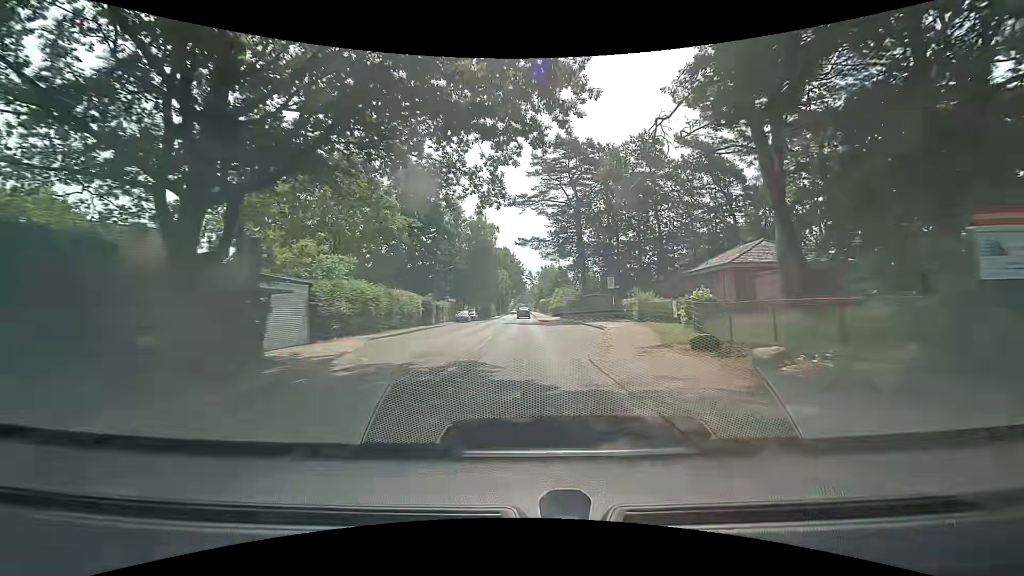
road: tertiary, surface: asphalt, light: Day
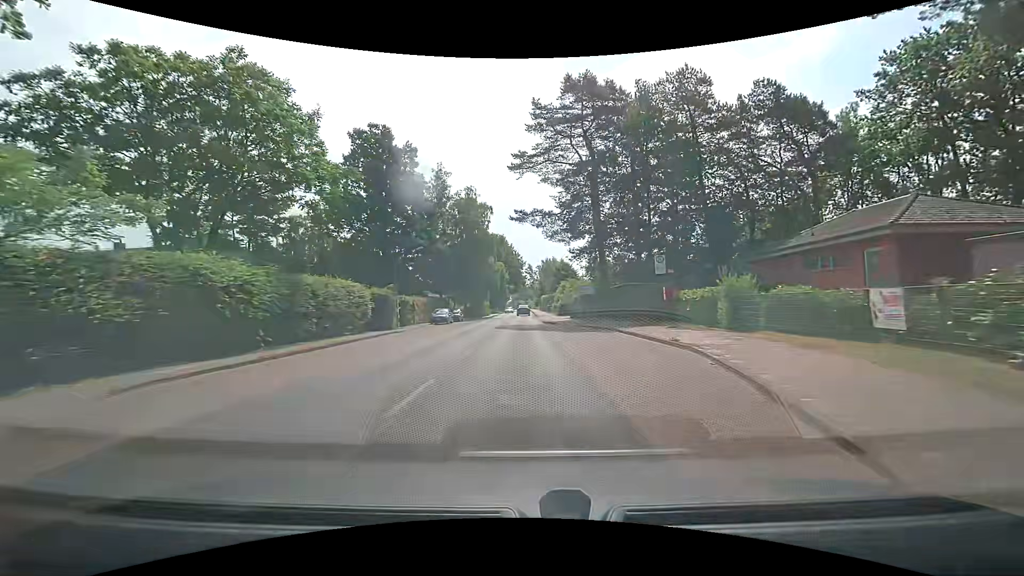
(+0.1, +15.2) m; +1°
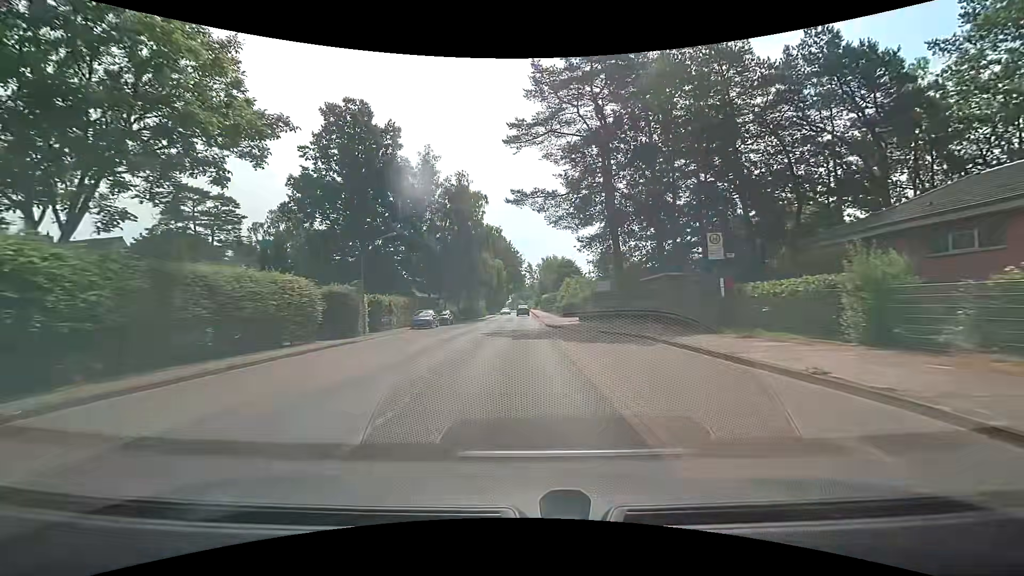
(-0.1, +7.6) m; -1°
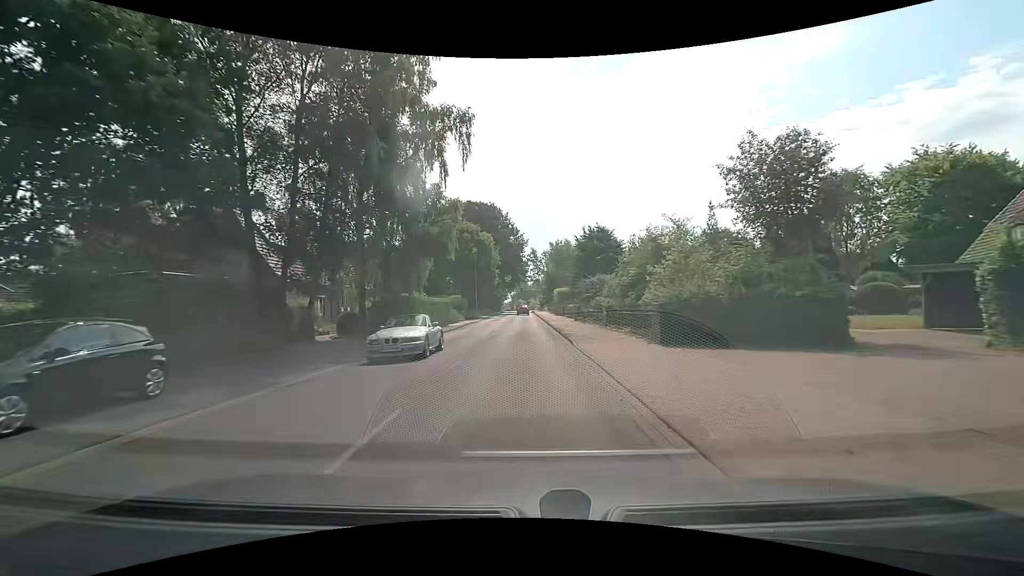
(+0.2, +38.3) m; 0°
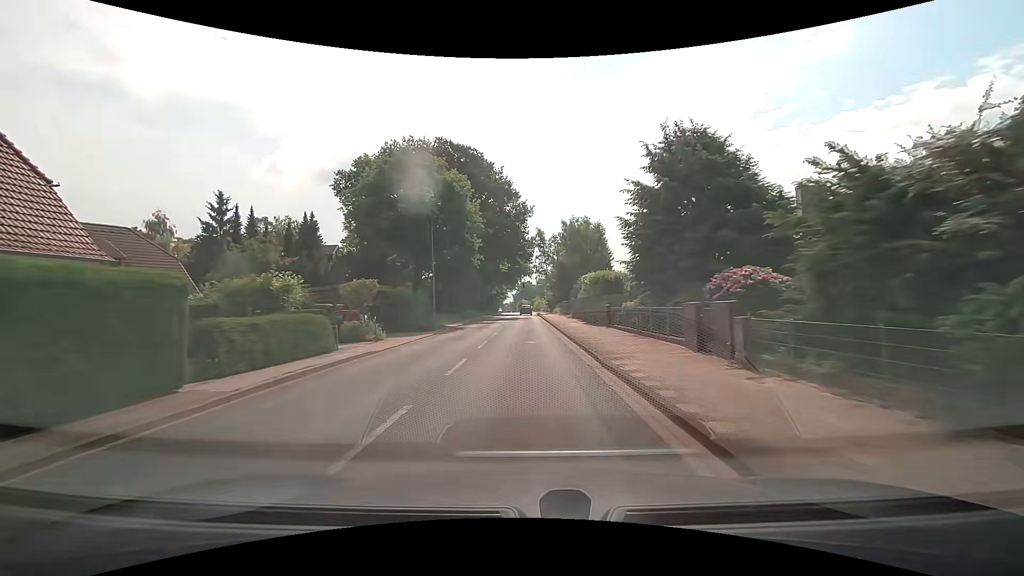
(0.0, +30.6) m; 0°
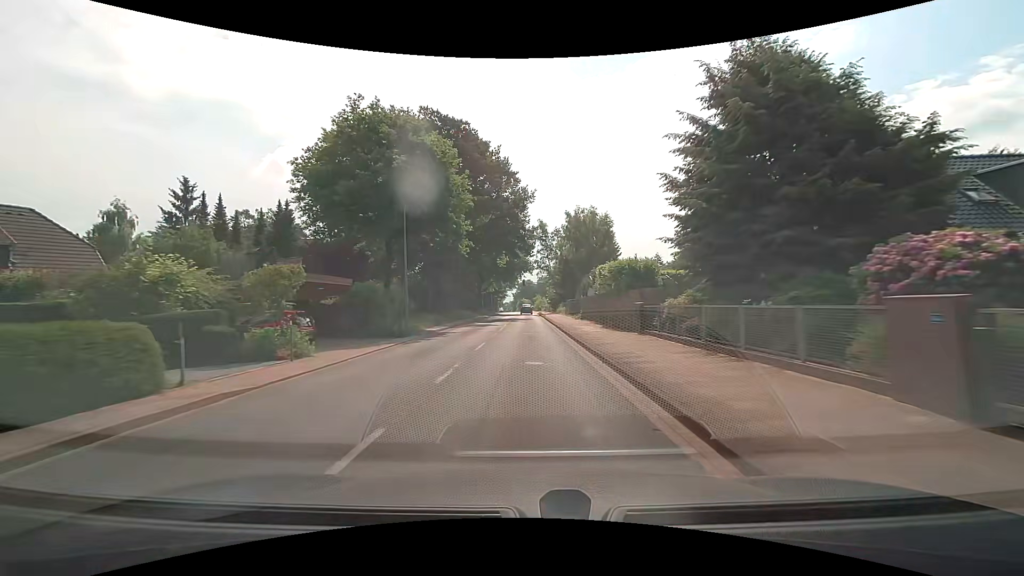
(0.0, +7.7) m; 0°
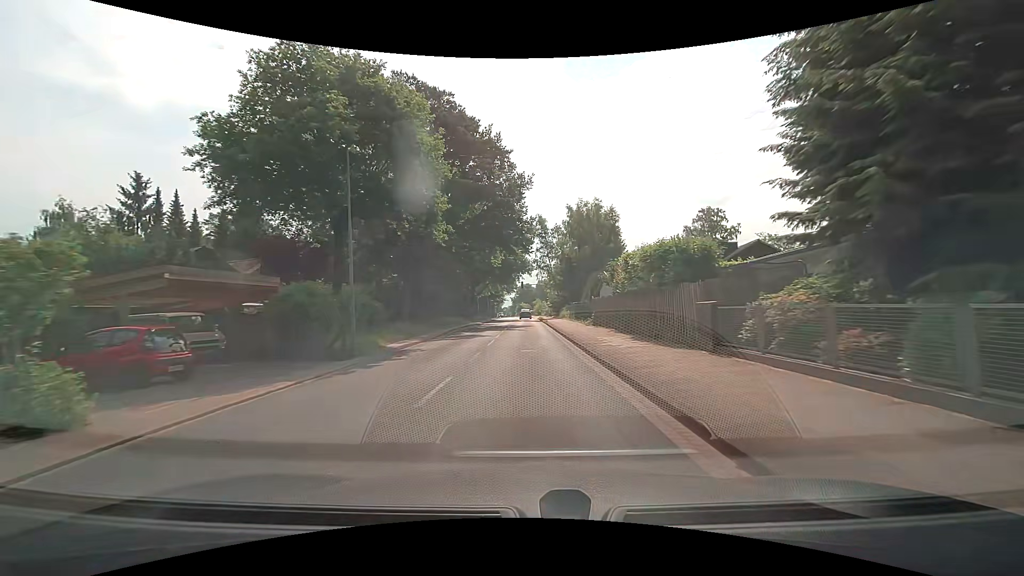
(0.0, +7.7) m; 0°
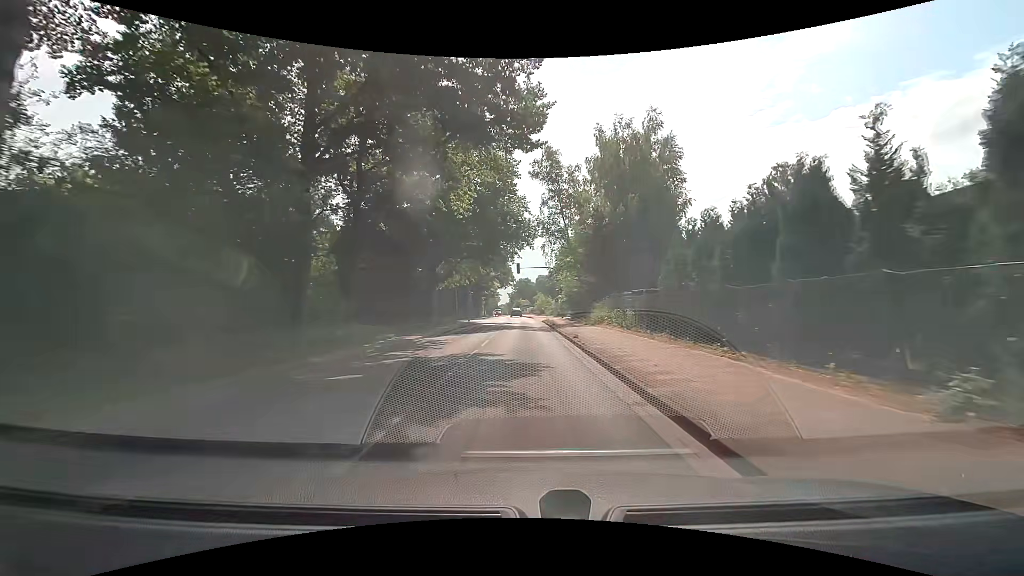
(-0.1, +30.4) m; +1°
(0, +10) (0, +20) (0, +30) (0, +40) (-1, +50) (-1, +60) (-2, +70) (-2, +80) (-3, +90) (-4, +100) m
